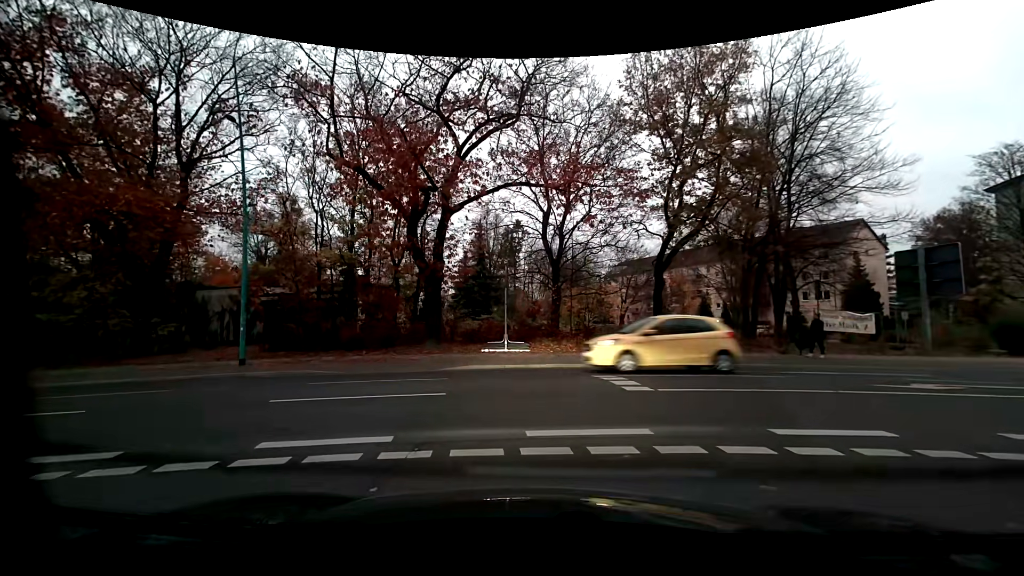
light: Dusk
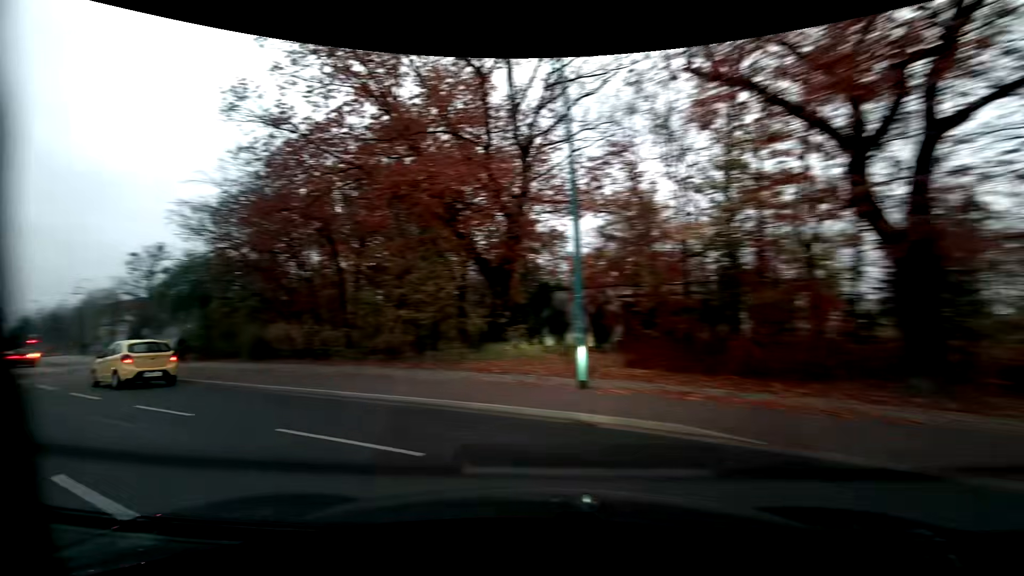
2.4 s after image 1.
(-2.5, +8.2) m; -42°
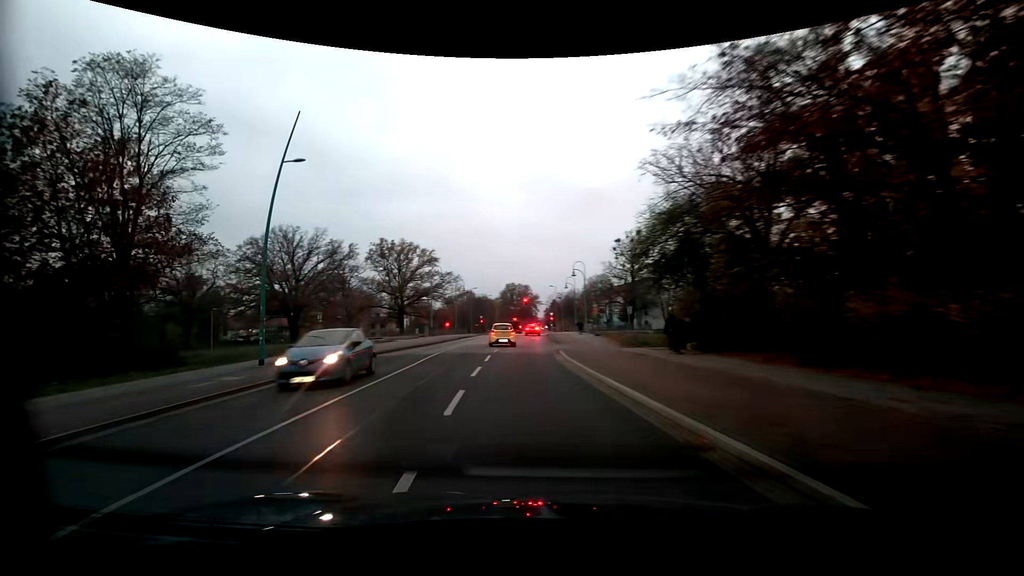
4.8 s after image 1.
(-8.1, +13.4) m; -49°
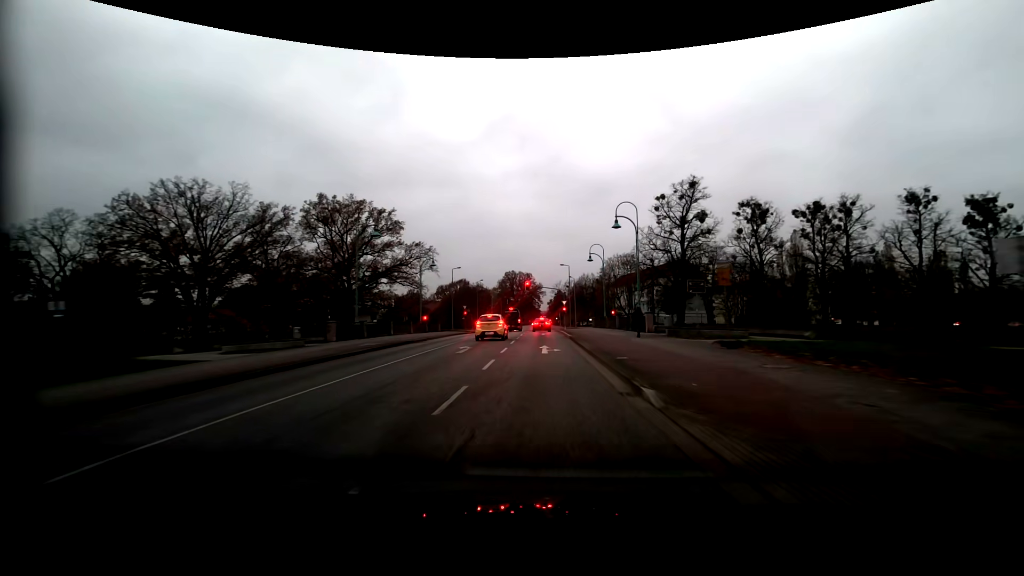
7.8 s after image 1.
(-0.6, +31.1) m; +1°
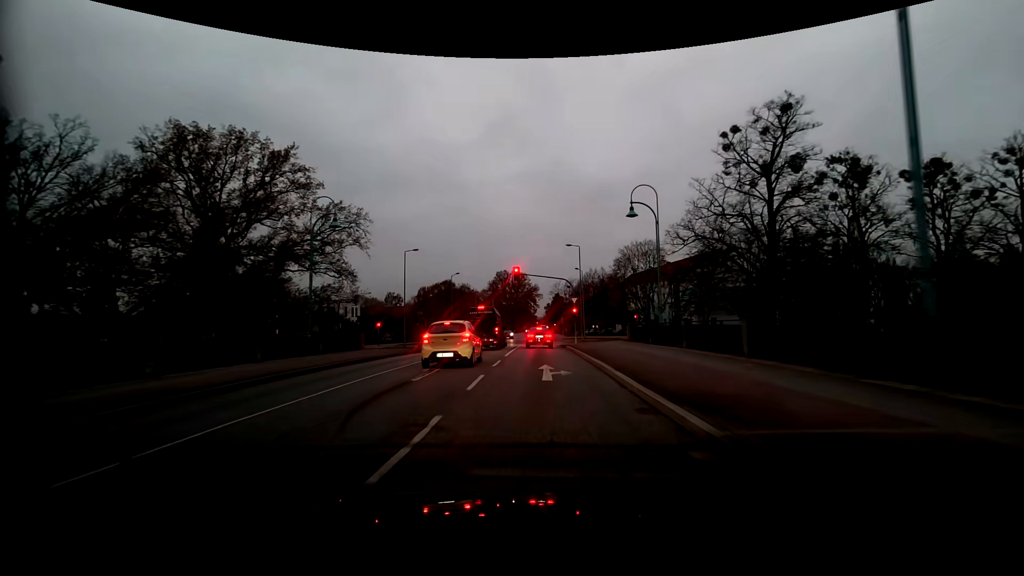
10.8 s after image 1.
(-0.1, +26.1) m; 0°
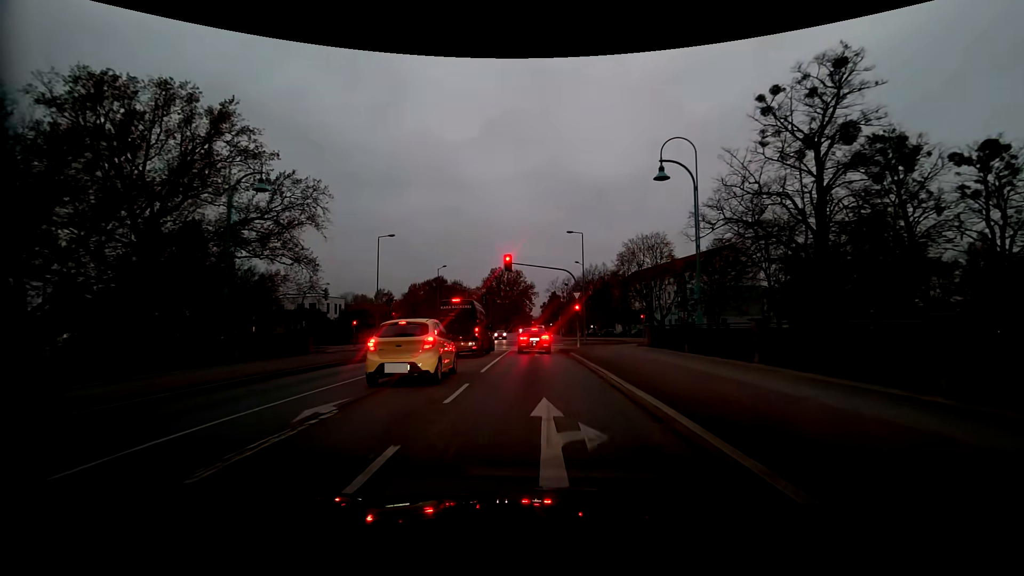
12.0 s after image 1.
(0.0, +7.5) m; 0°
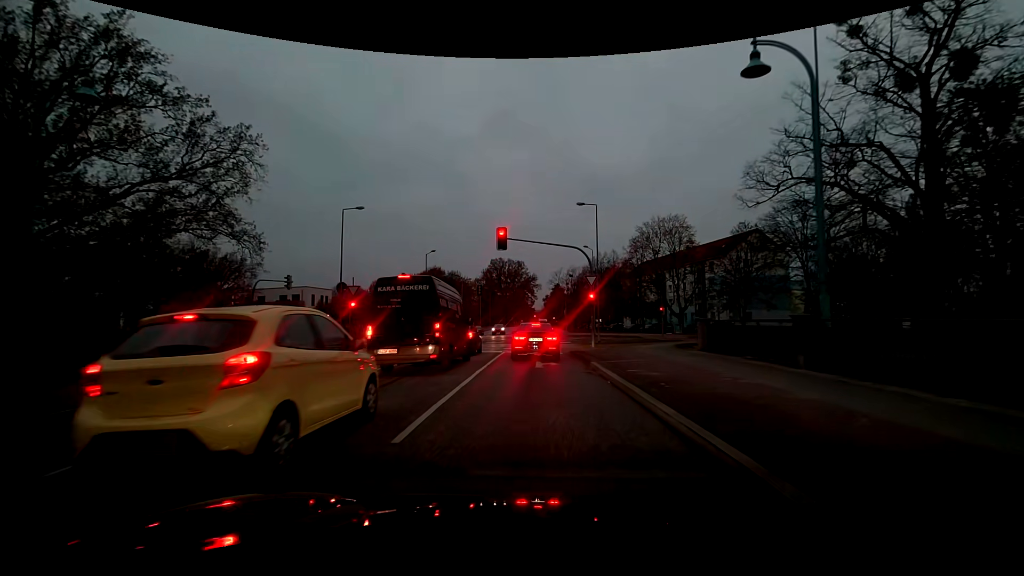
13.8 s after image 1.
(0.0, +8.7) m; -1°
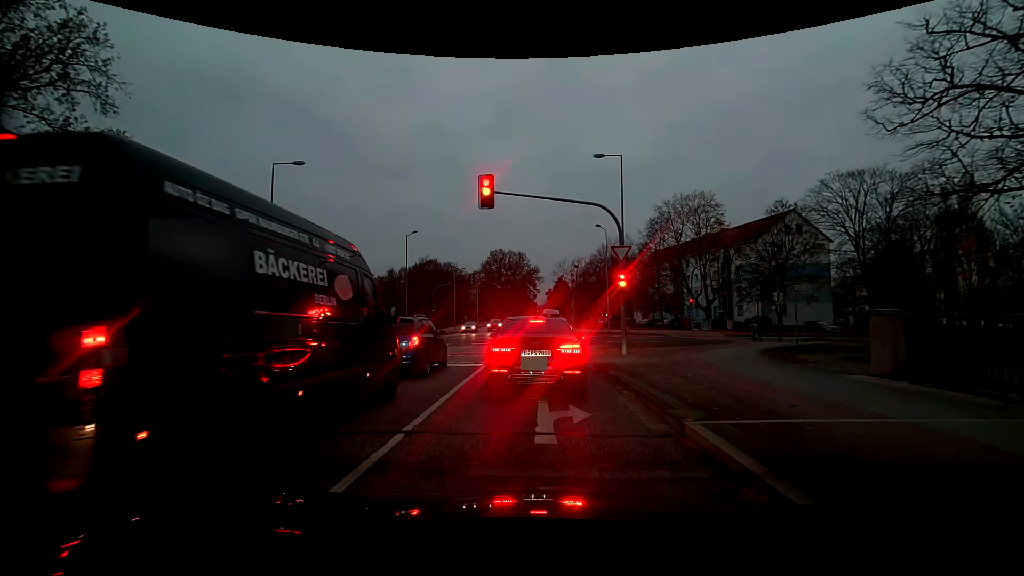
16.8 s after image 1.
(+0.1, +9.8) m; +1°
